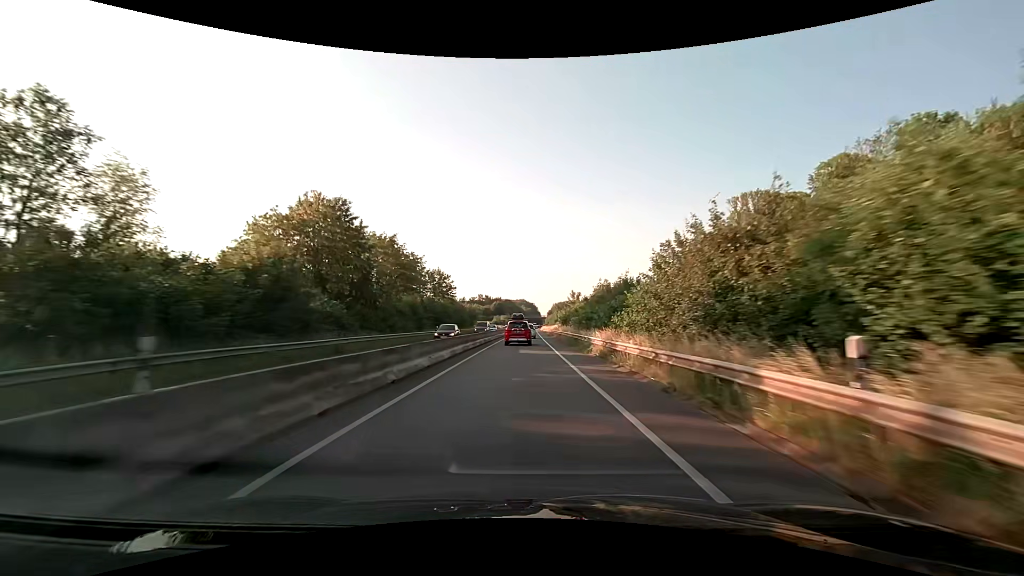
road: trunk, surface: asphalt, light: Day
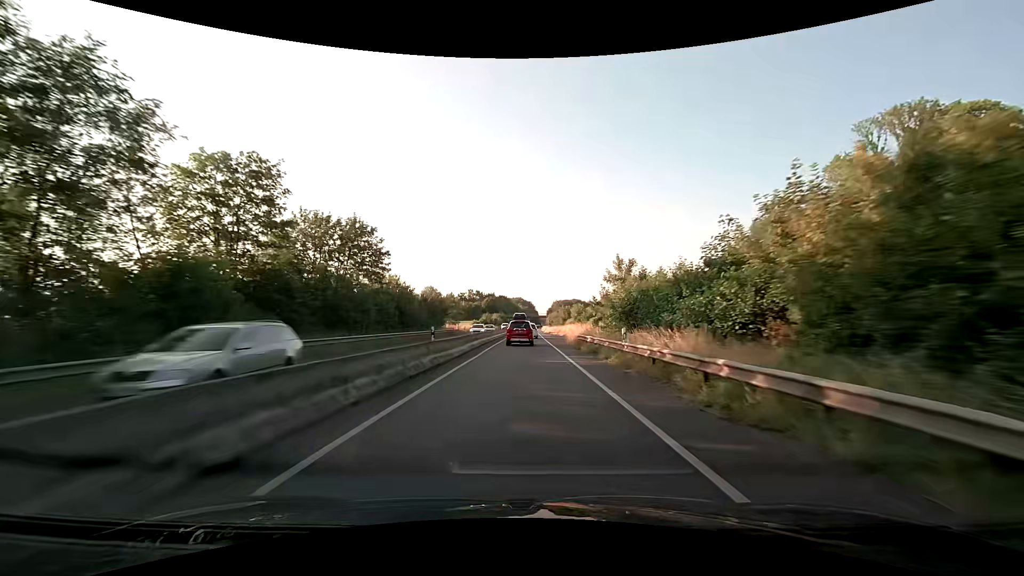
(+0.2, +39.2) m; +1°
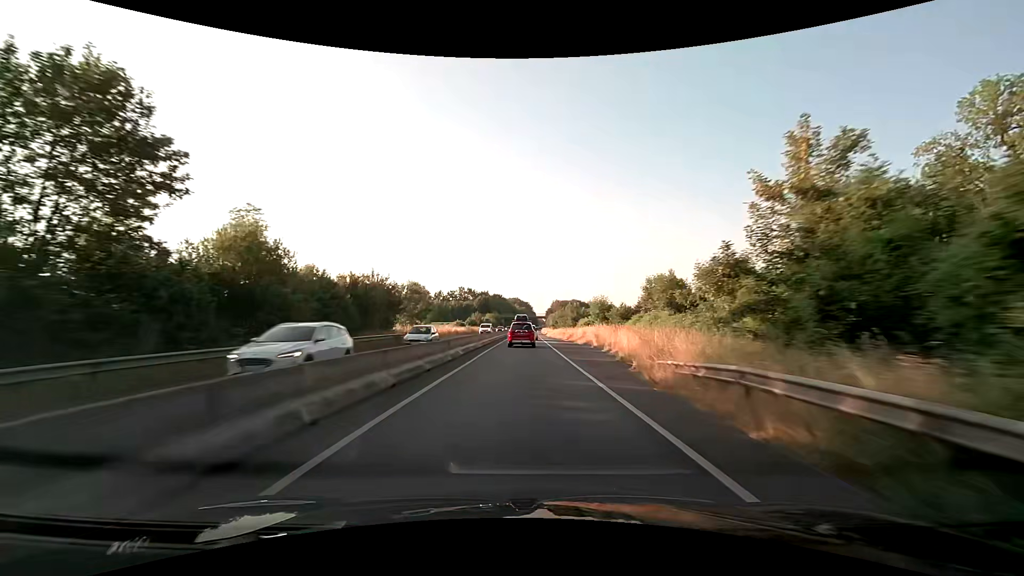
(0.0, +25.9) m; 0°
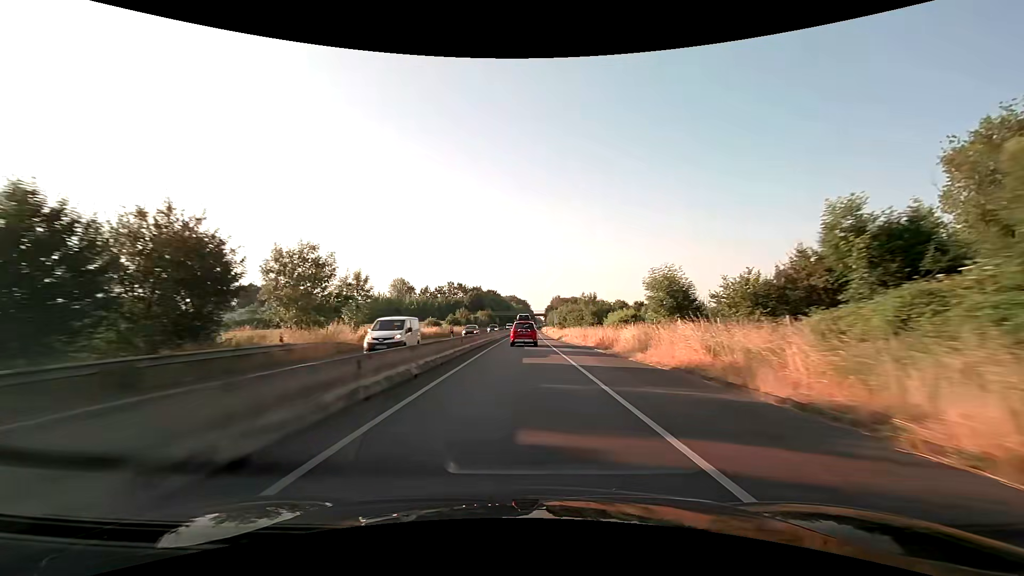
(0.0, +25.8) m; 0°
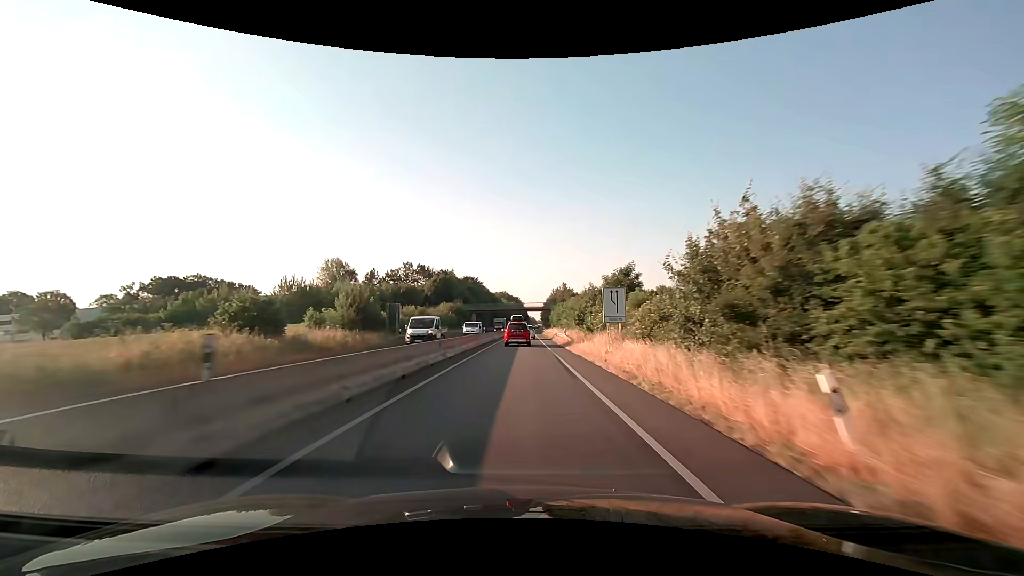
(+0.5, +64.5) m; +1°
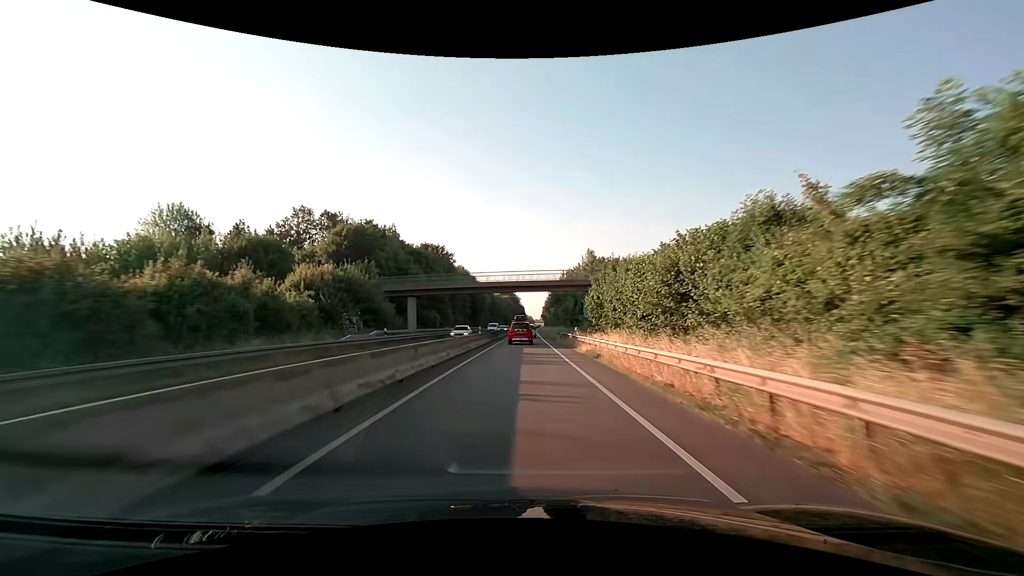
(+0.1, +65.6) m; +1°
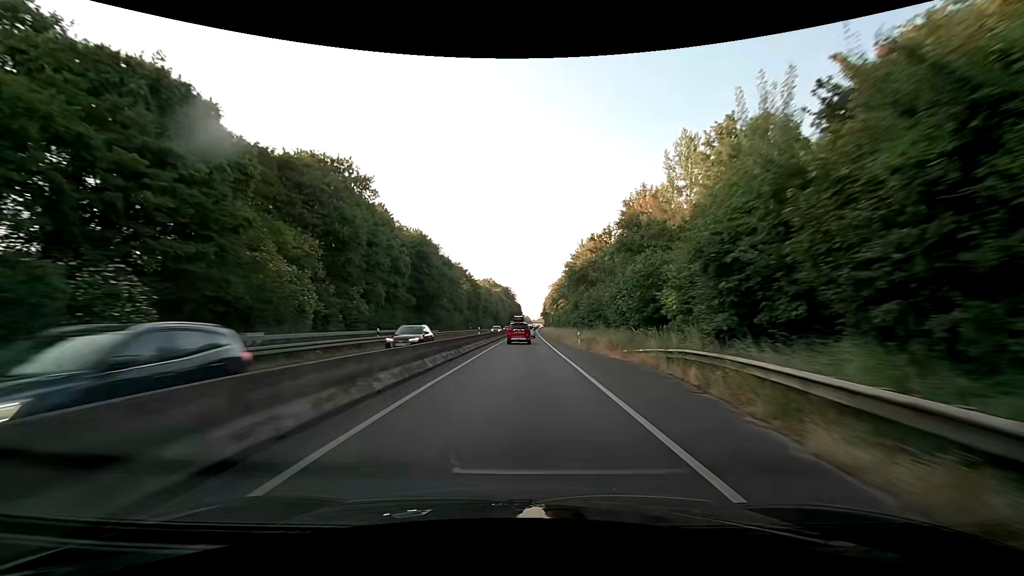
(-0.1, +54.3) m; 0°
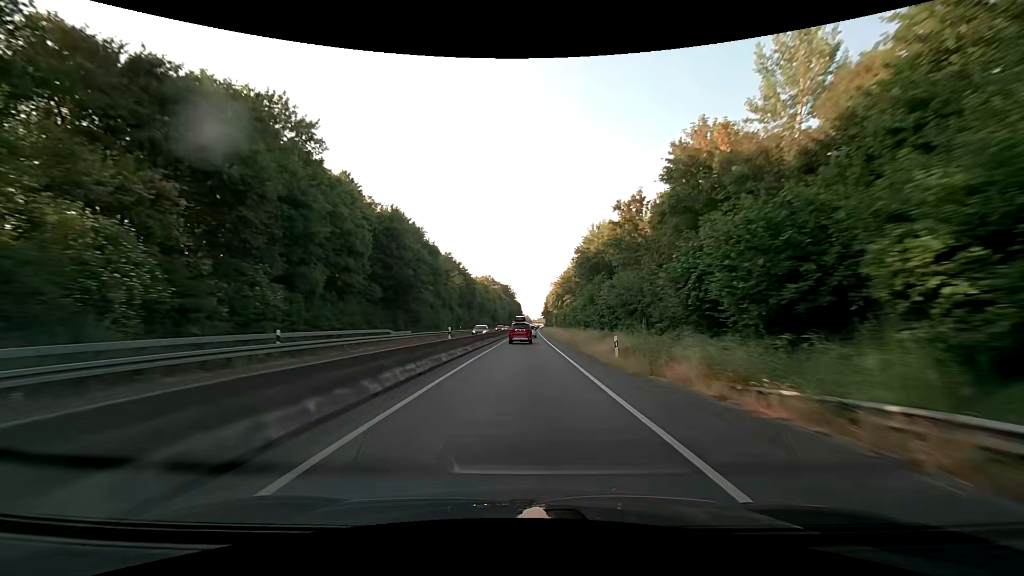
(0.0, +13.9) m; 0°
(0, +10) (0, +20) (0, +30) (0, +40) (0, +50) (0, +60) (0, +70) (0, +80) (+1, +90) (+1, +100) m
